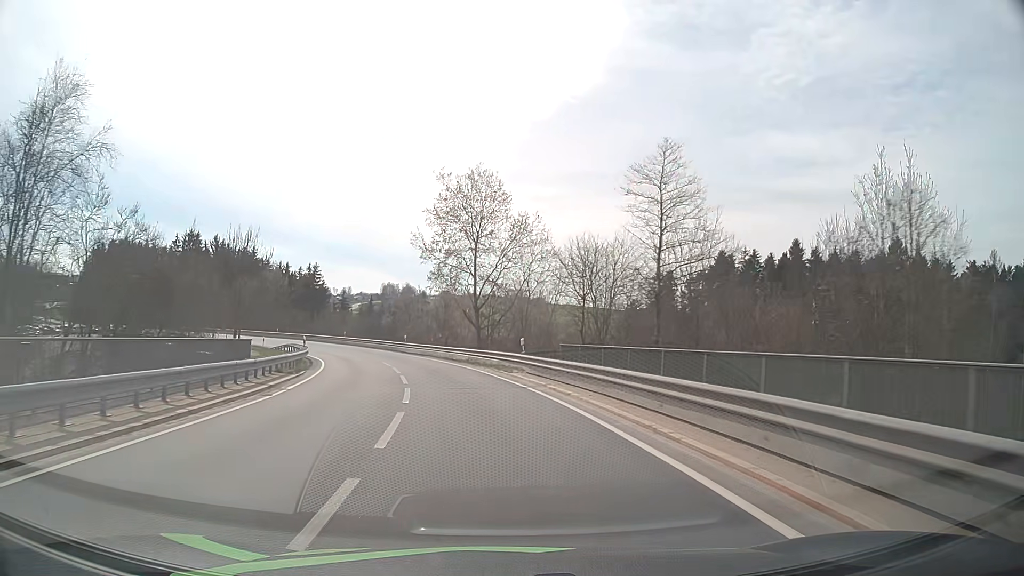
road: primary_link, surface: asphalt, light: Day
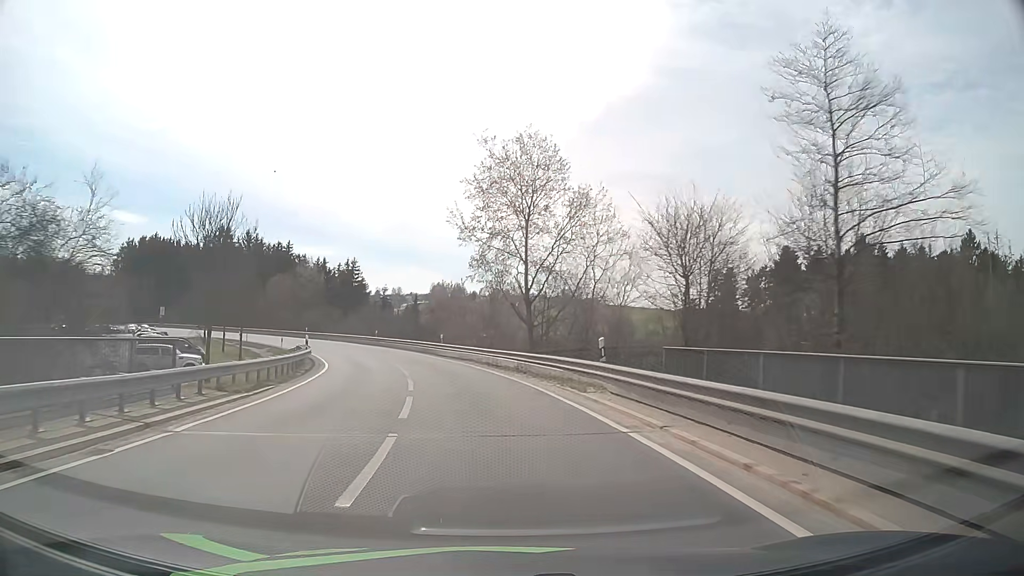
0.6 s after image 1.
(-0.3, +9.3) m; -4°
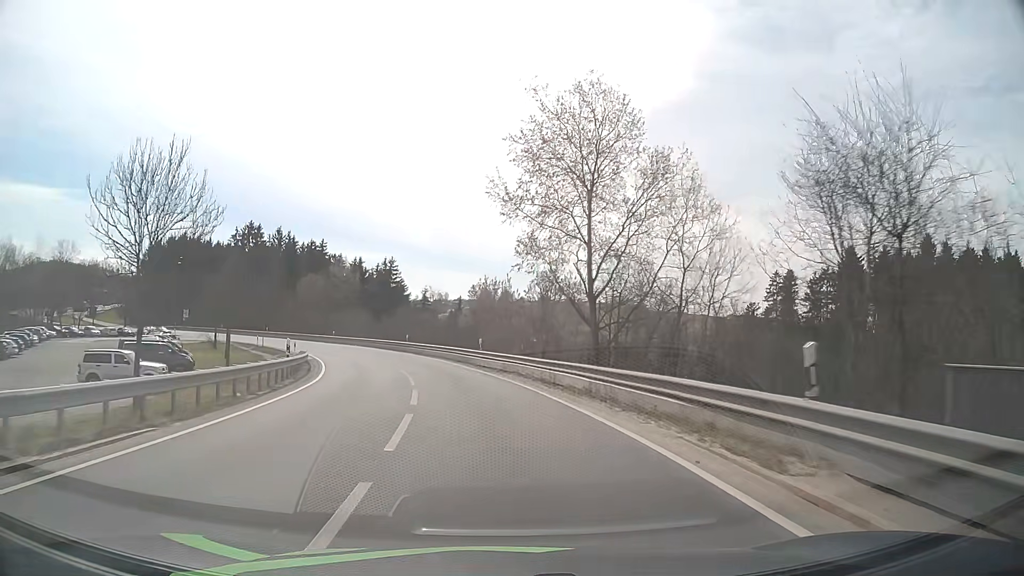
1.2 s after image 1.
(-0.4, +9.3) m; -4°
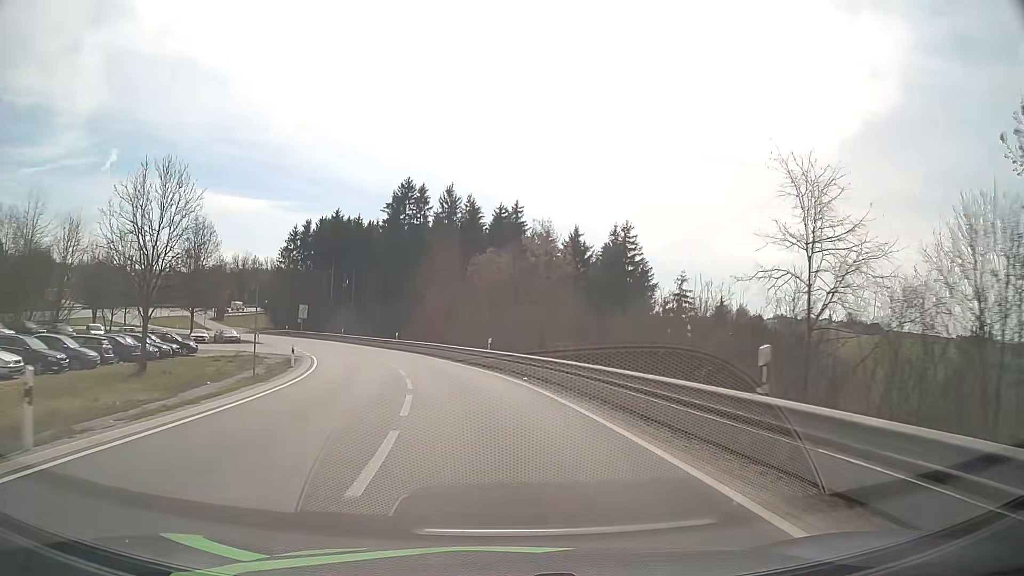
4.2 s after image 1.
(-7.6, +45.0) m; -20°
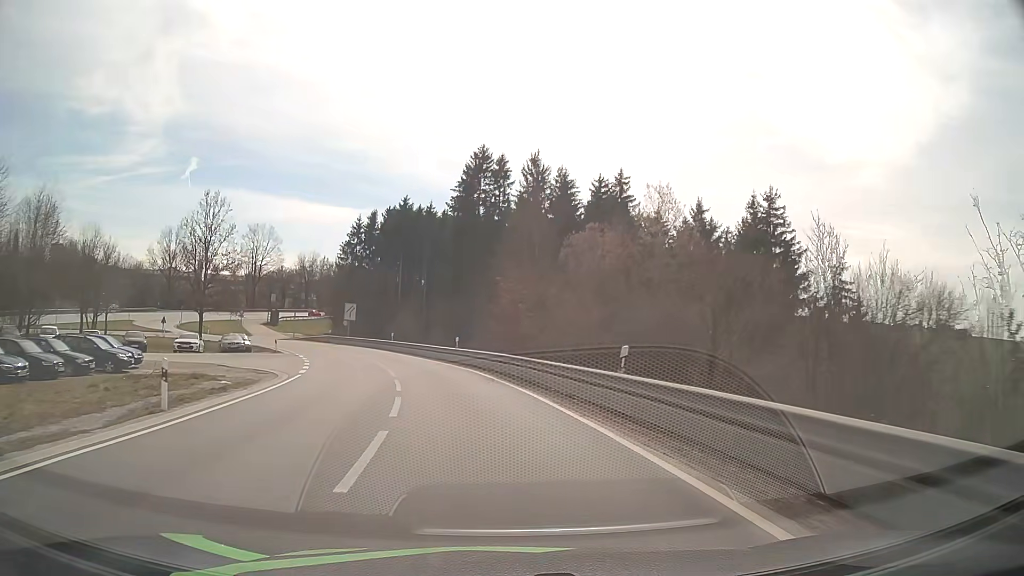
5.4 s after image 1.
(-1.1, +18.2) m; -7°
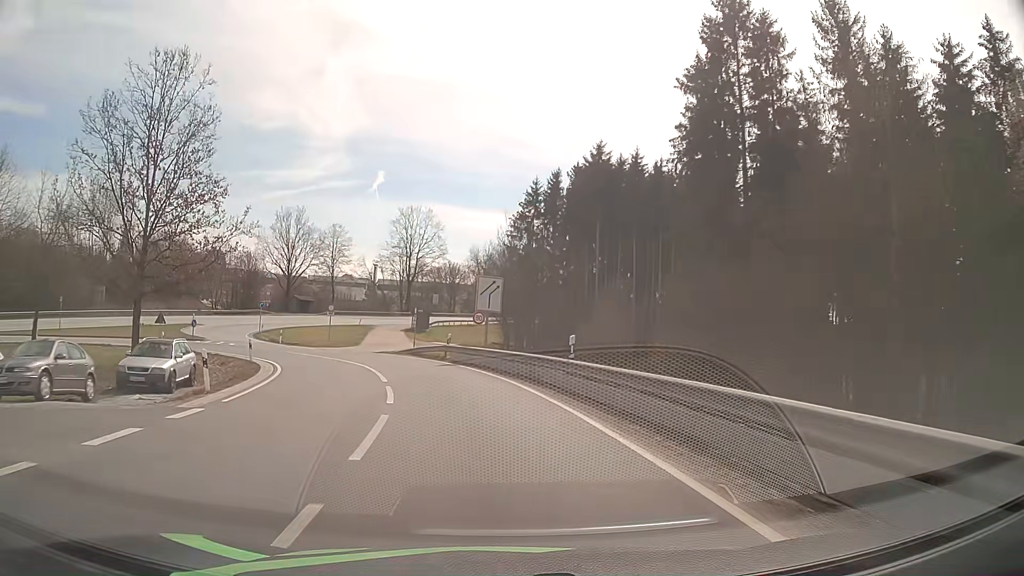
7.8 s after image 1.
(-5.1, +35.1) m; -17°
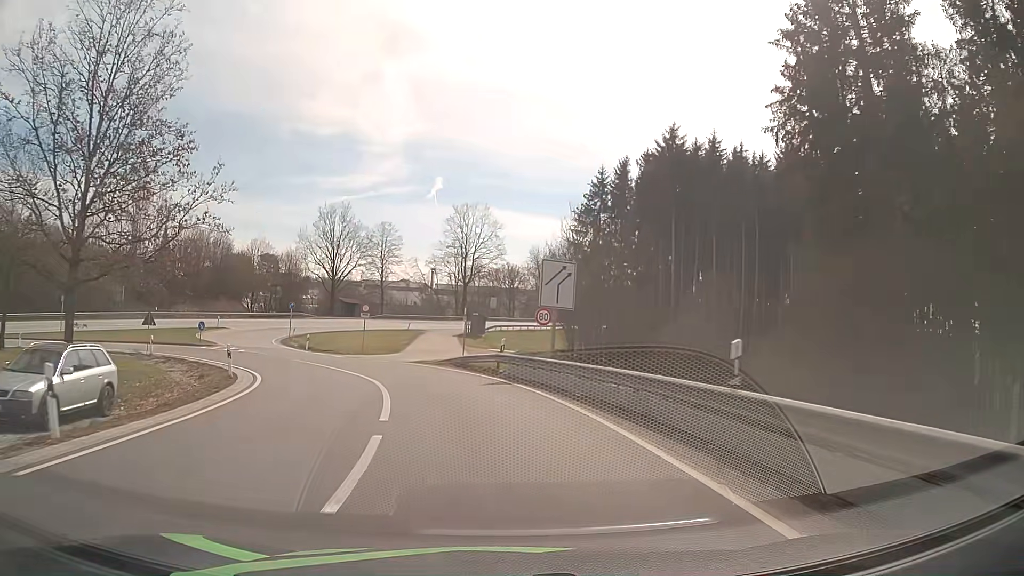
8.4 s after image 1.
(-0.4, +8.4) m; -5°
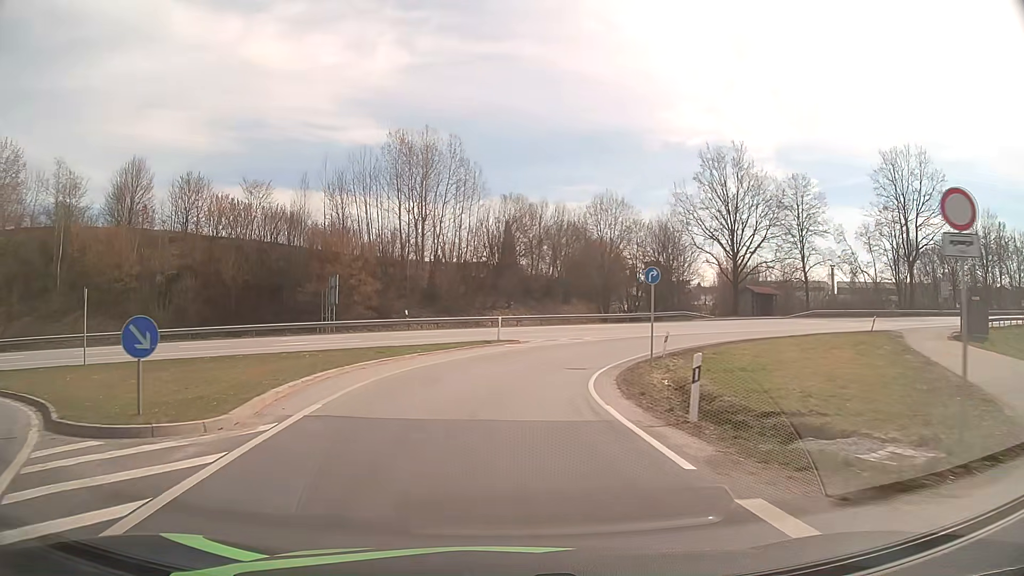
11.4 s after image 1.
(-9.6, +35.5) m; -34°
